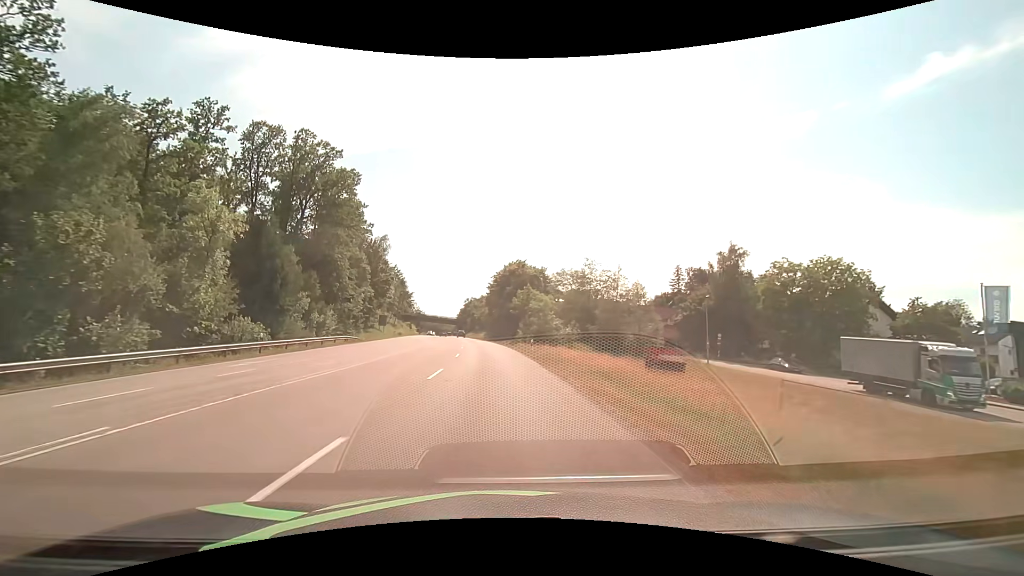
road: secondary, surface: asphalt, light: Day
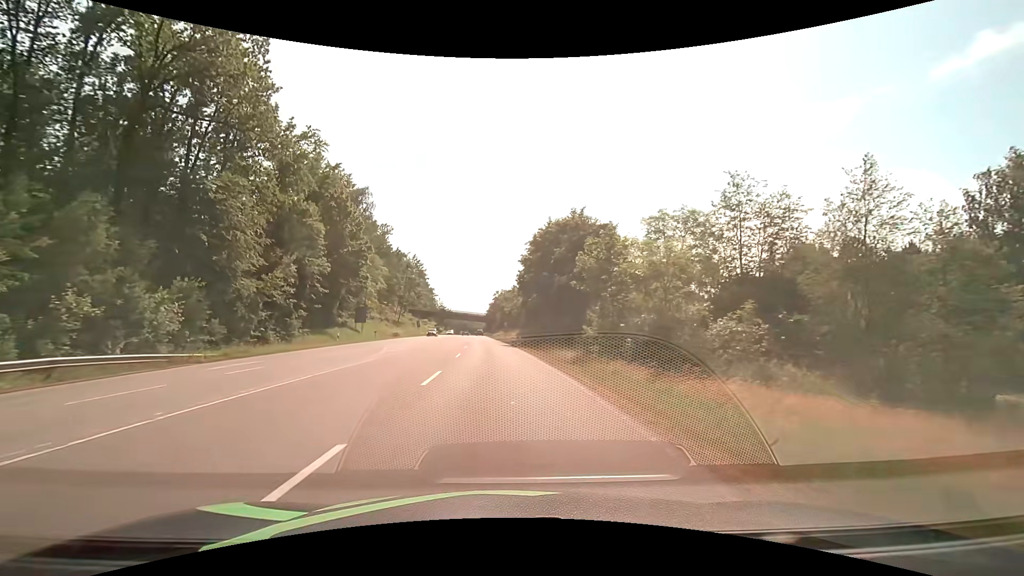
(-1.3, +36.5) m; -4°
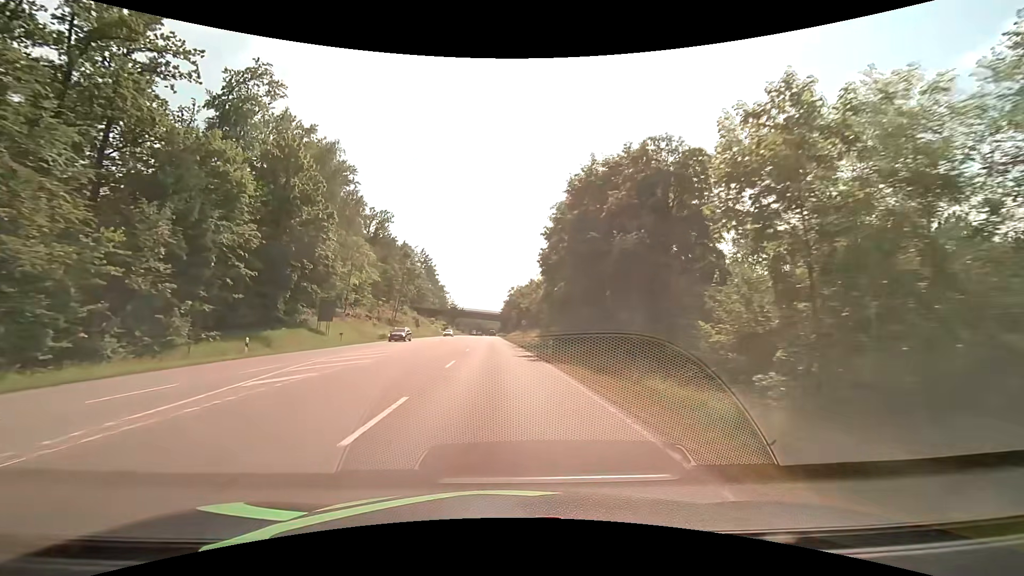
(-0.3, +18.3) m; -2°
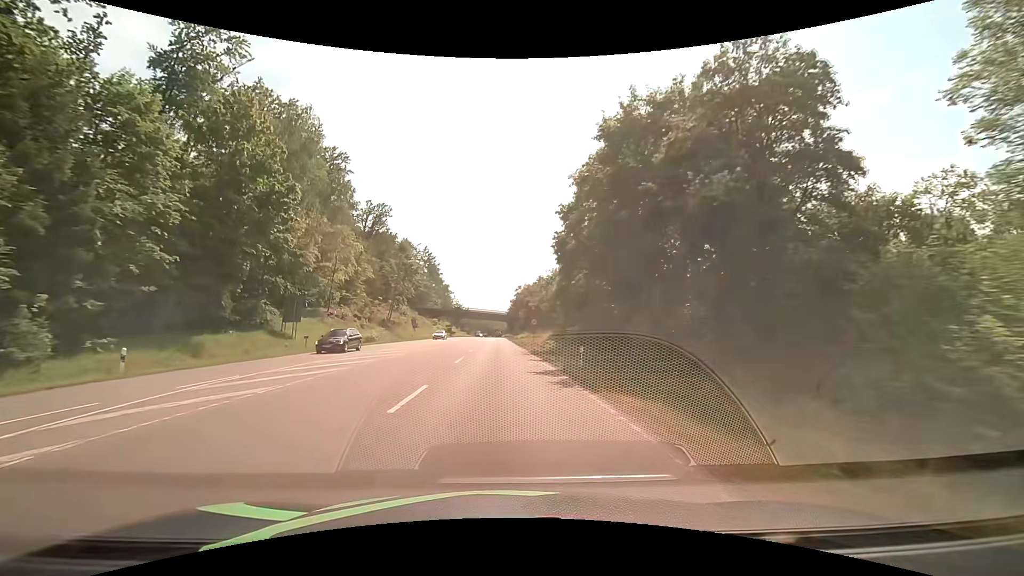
(0.0, +9.2) m; -1°
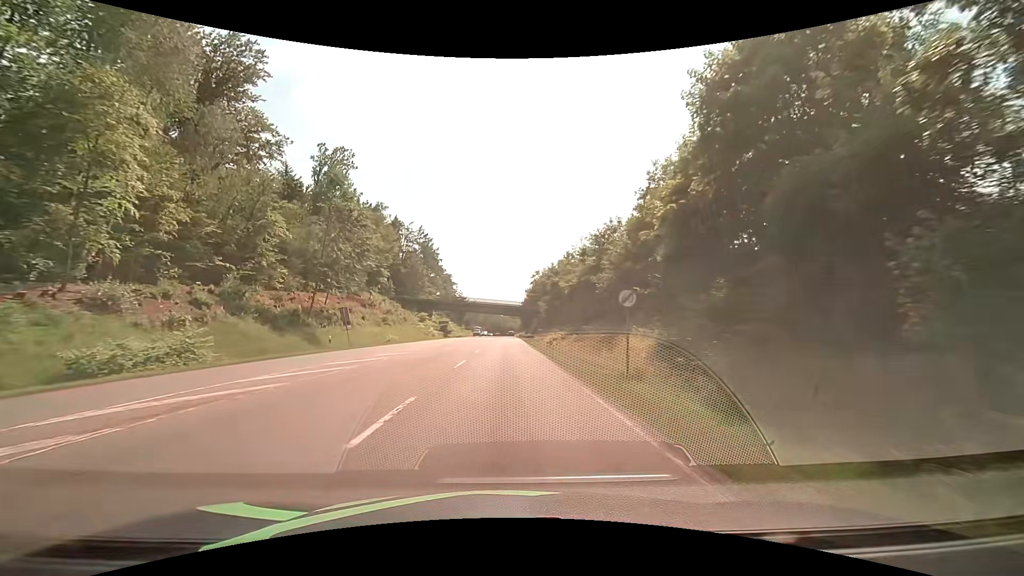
(-0.7, +38.0) m; -2°
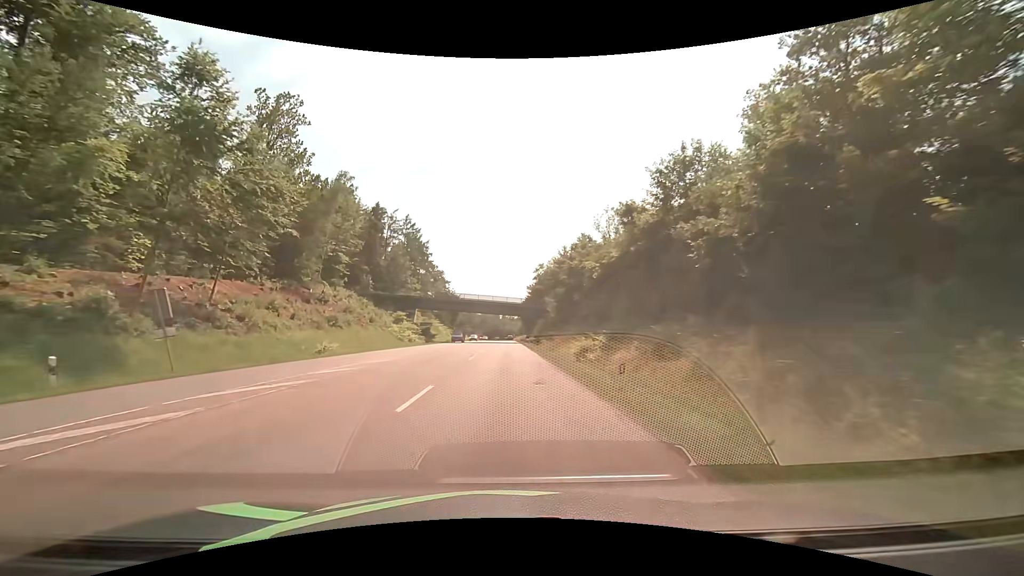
(+0.1, +20.8) m; 0°
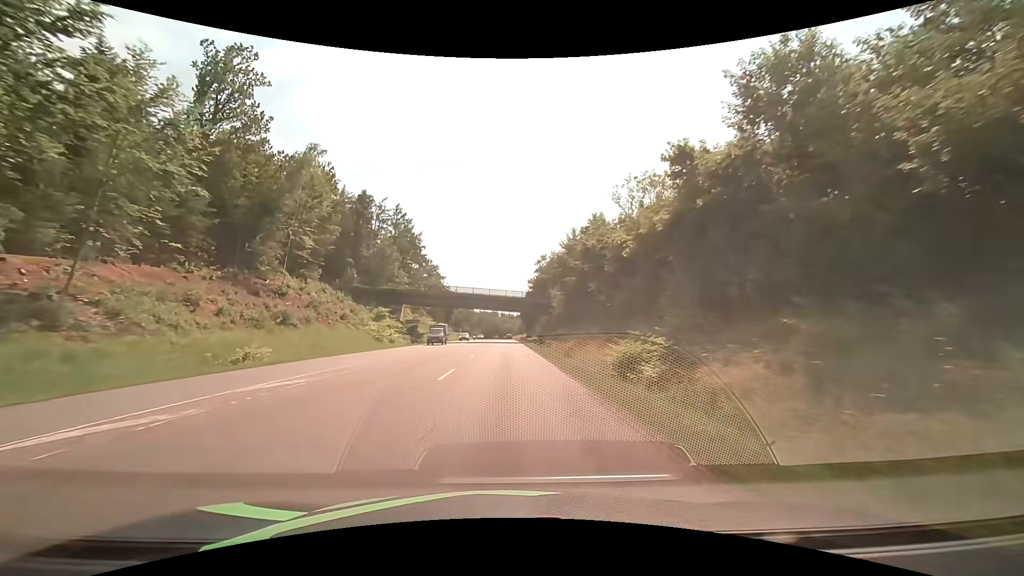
(0.0, +10.9) m; 0°
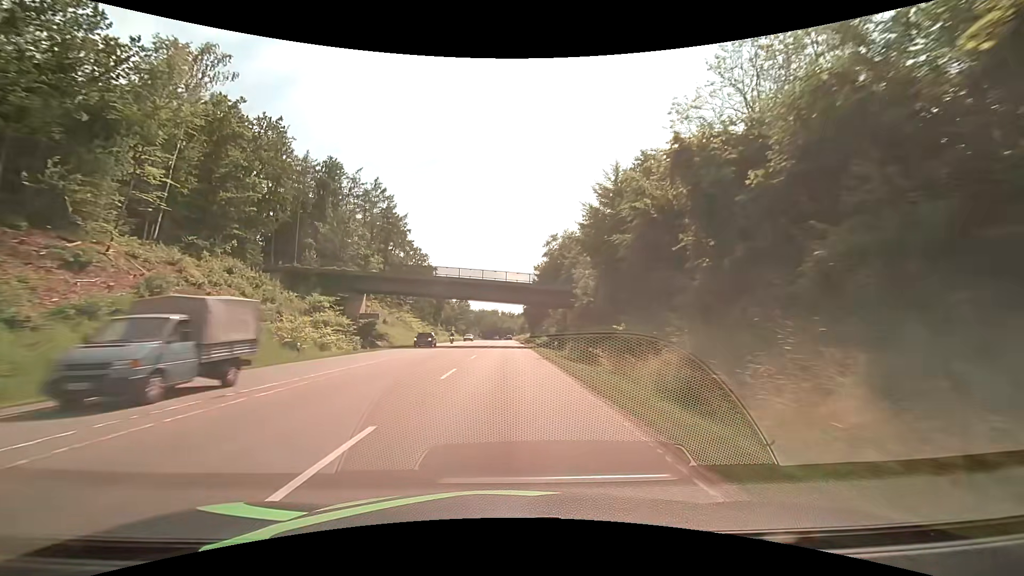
(0.0, +22.8) m; 0°
(0, +10) (0, +20) (0, +30) (0, +40) (0, +50) (0, +60) (0, +70) (0, +80) (0, +90) (0, +100) m
